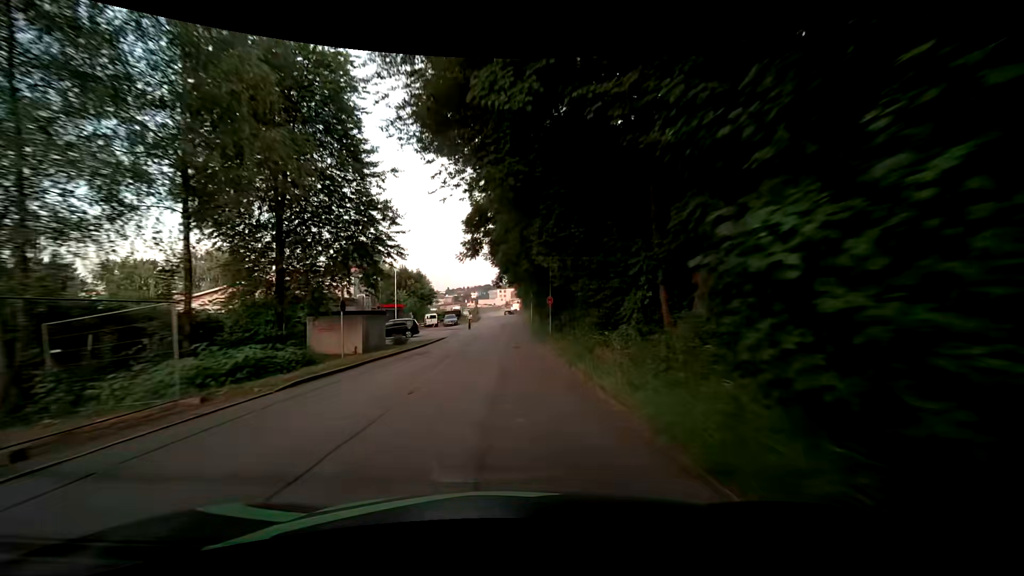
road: residential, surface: asphalt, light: Day
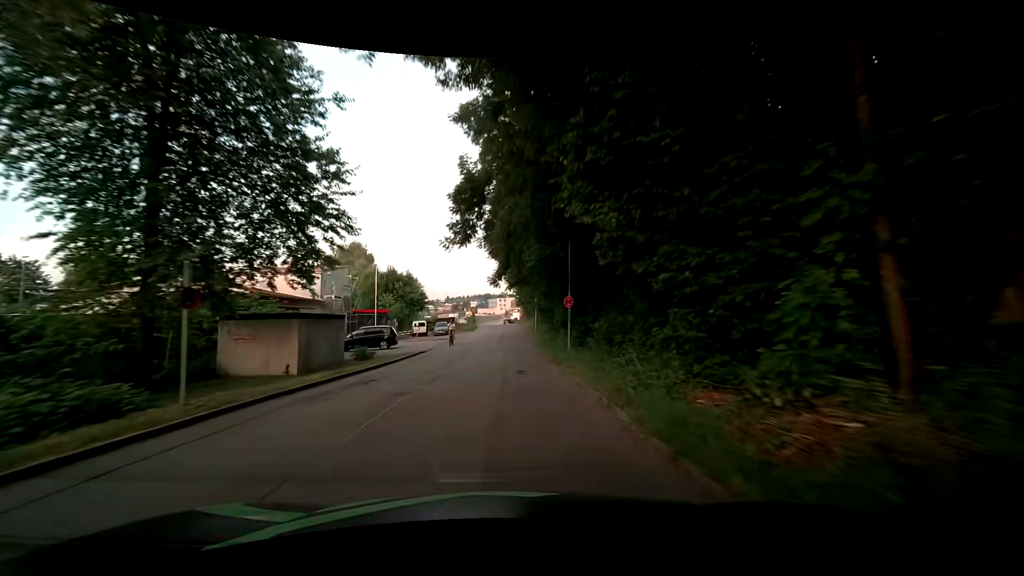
(-0.1, +8.4) m; -1°
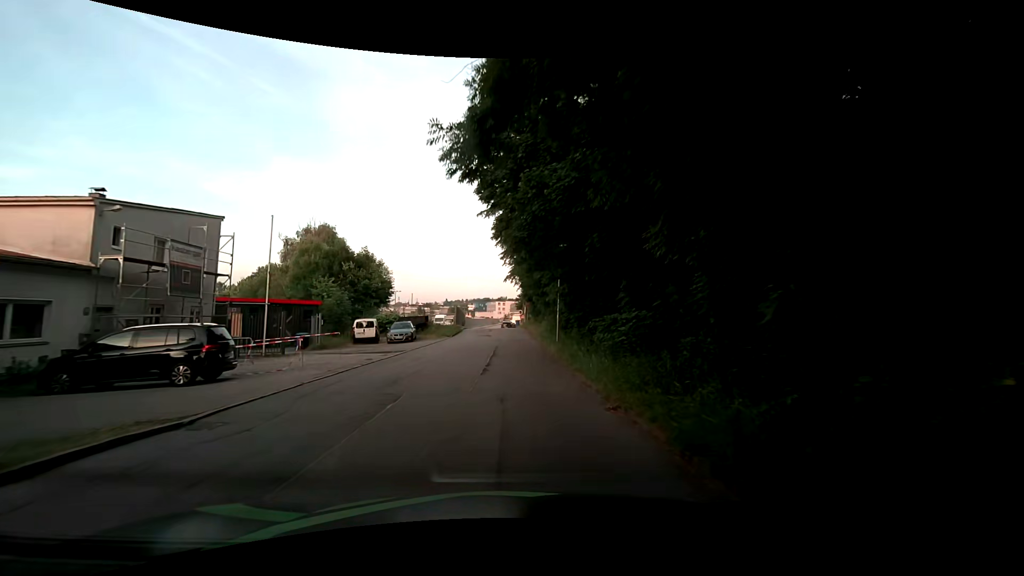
(+0.4, +21.1) m; +1°
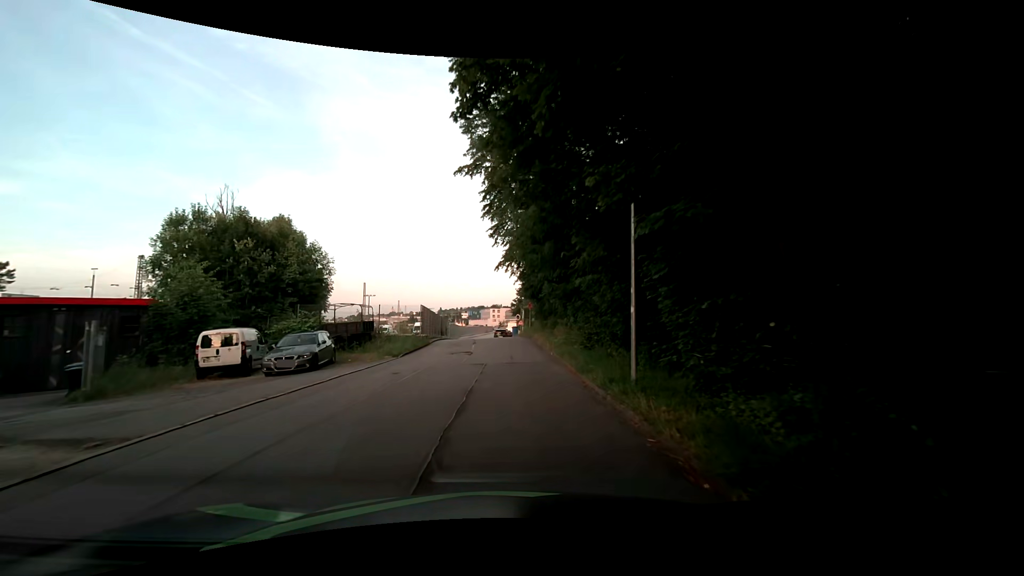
(+0.3, +16.8) m; +1°
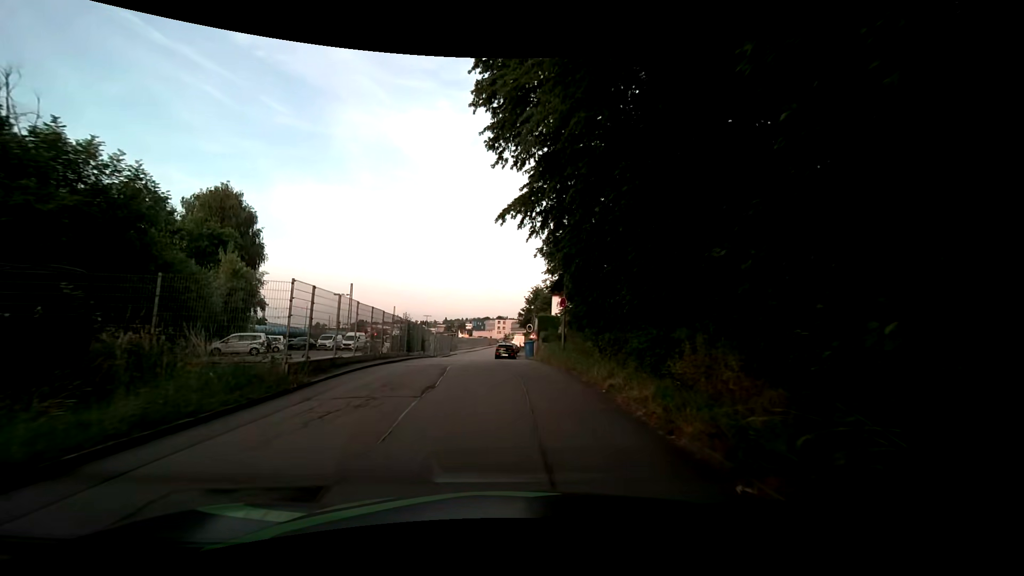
(-0.2, +19.6) m; -2°
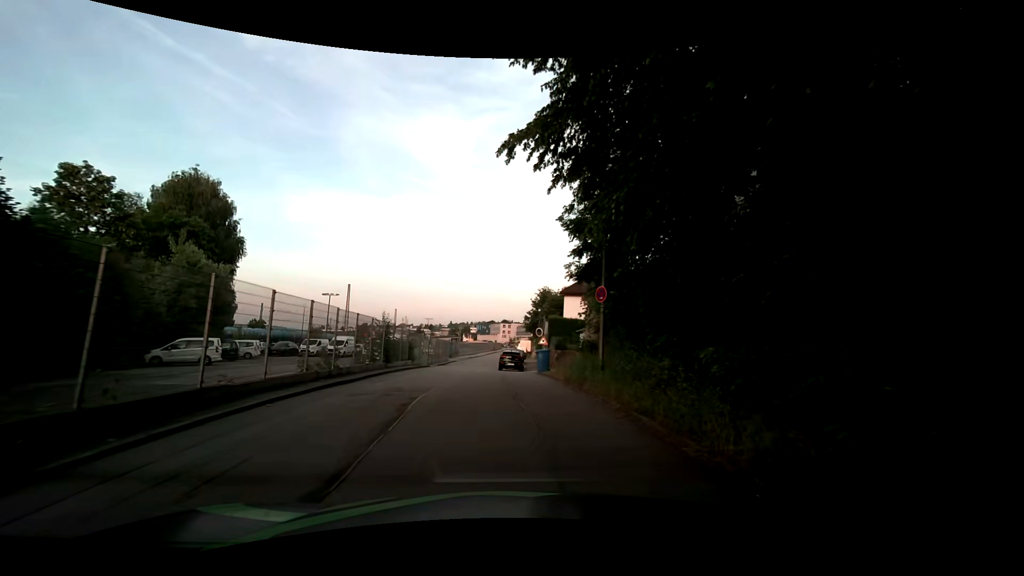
(0.0, +7.0) m; +1°
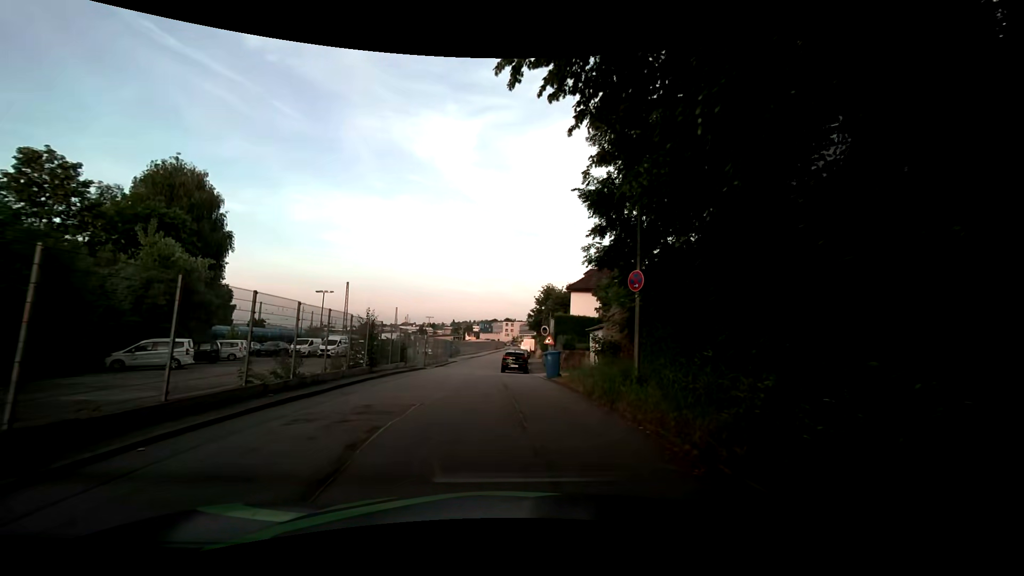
(0.0, +3.3) m; +1°
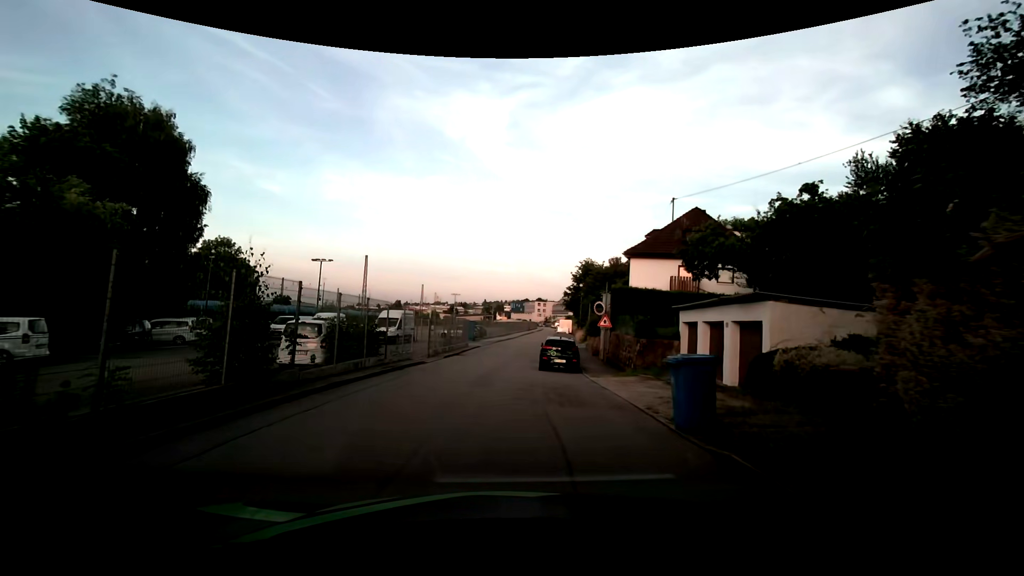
(-0.5, +12.1) m; -4°
(-1, +10) (-1, +20) (-1, +30) (0, +40) (+1, +50) (+2, +60) (+3, +70) (+4, +80) (+5, +90) (+6, +100) m
